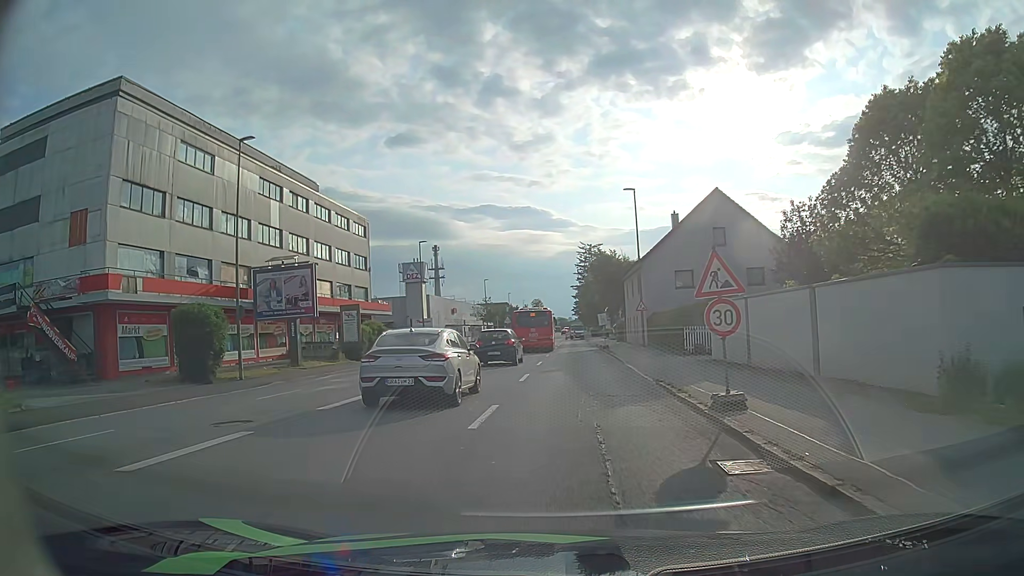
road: tertiary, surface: asphalt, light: Day
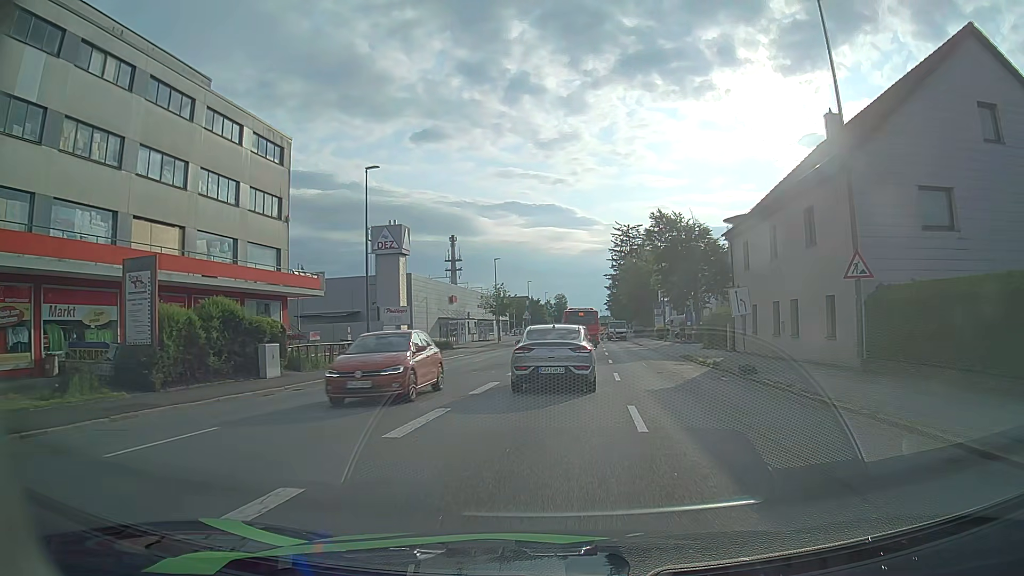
(-1.2, +27.7) m; -2°
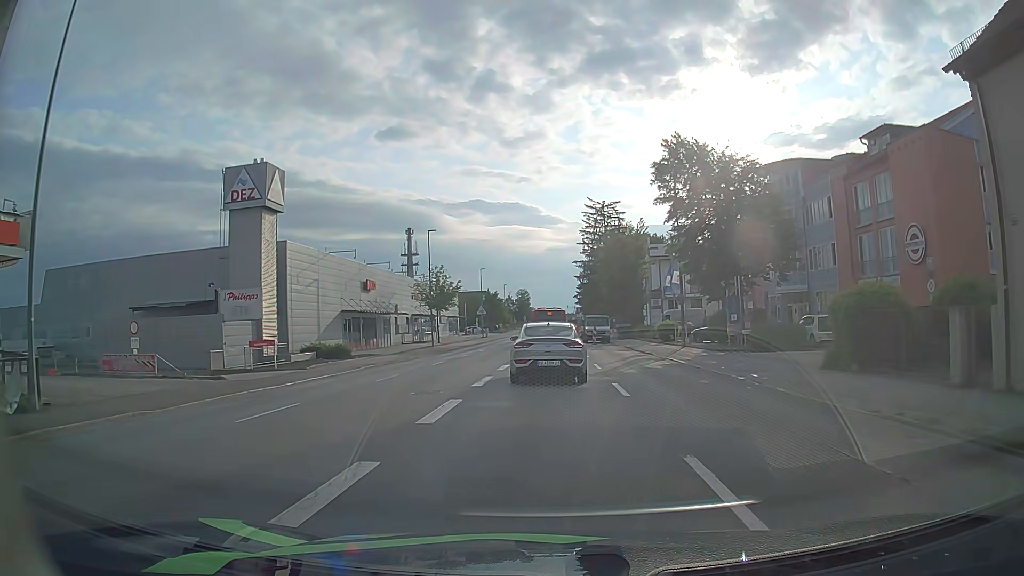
(+0.8, +22.9) m; +3°
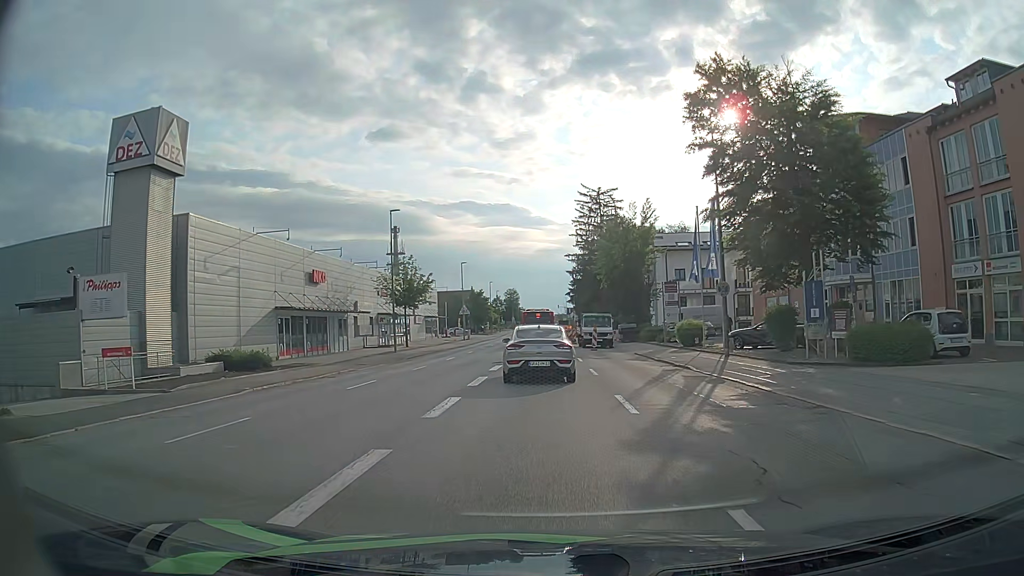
(+0.1, +11.2) m; +1°
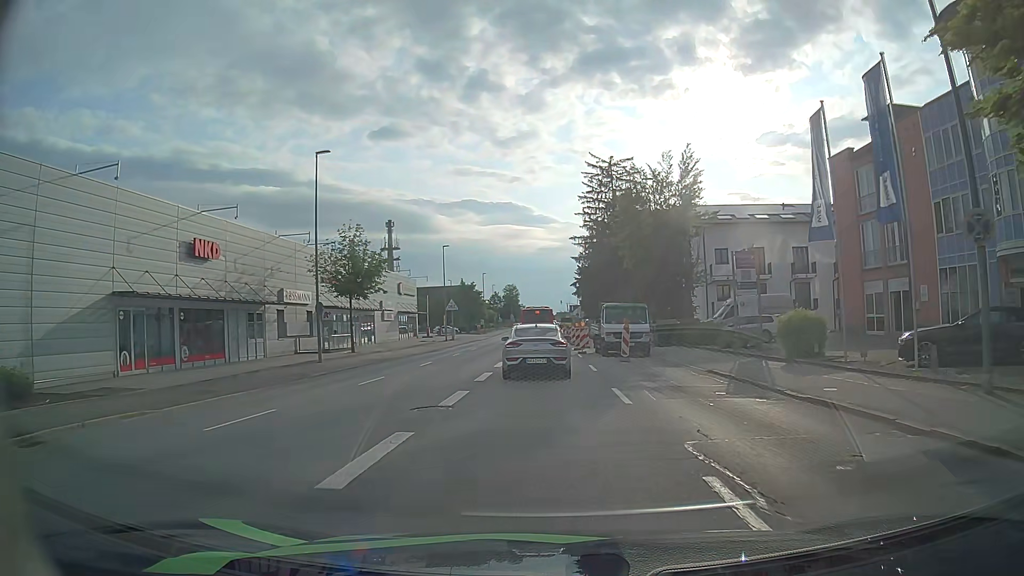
(0.0, +16.9) m; 0°
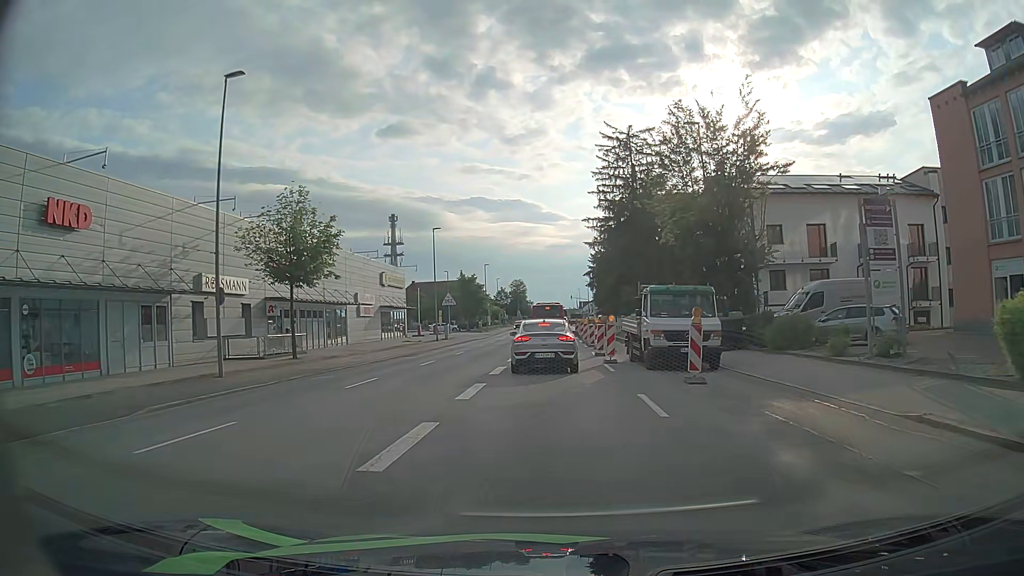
(-0.1, +11.4) m; -1°
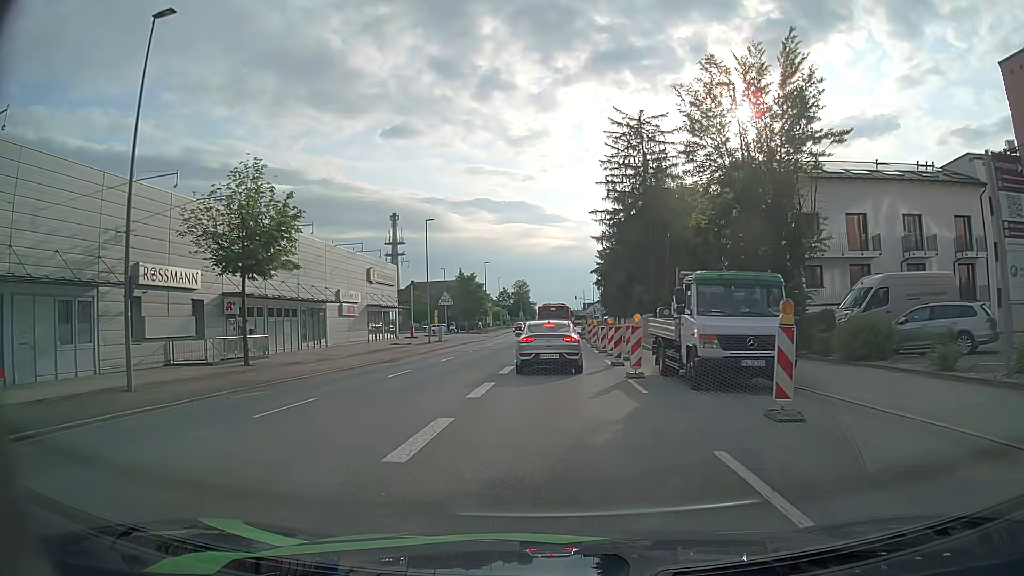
(0.0, +5.6) m; 0°
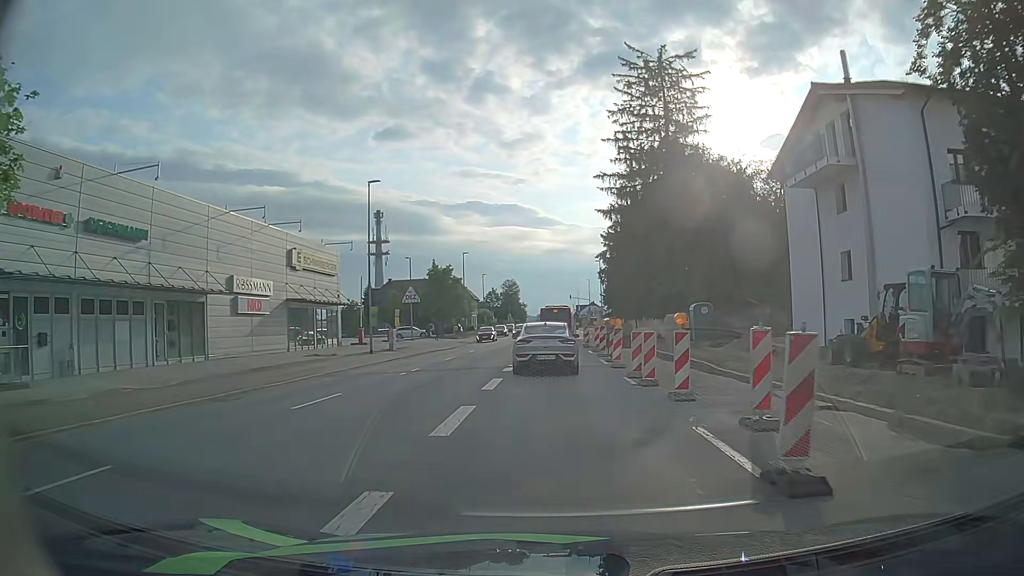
(-0.2, +16.3) m; 0°
(0, +10) (0, +20) (0, +30) (0, +40) (+1, +50) (+1, +60) (0, +70) (0, +80) (0, +90) (0, +100) m
